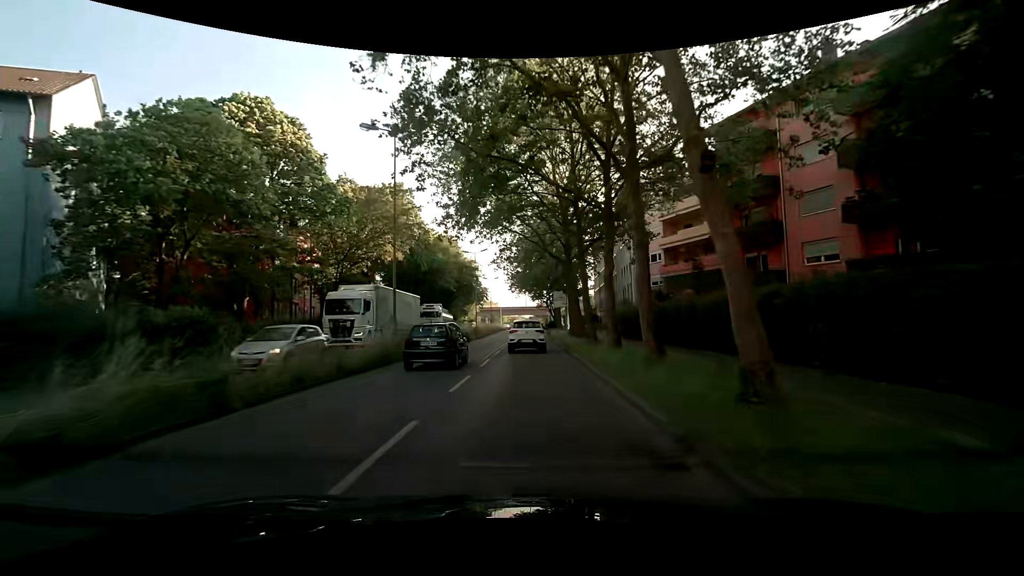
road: secondary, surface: asphalt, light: Day
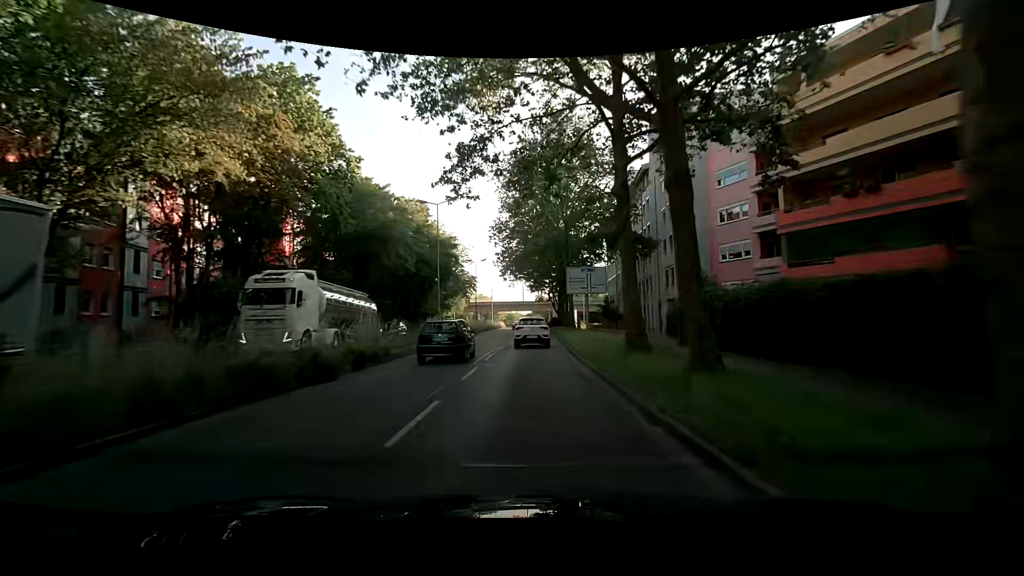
(+0.1, +22.5) m; -1°
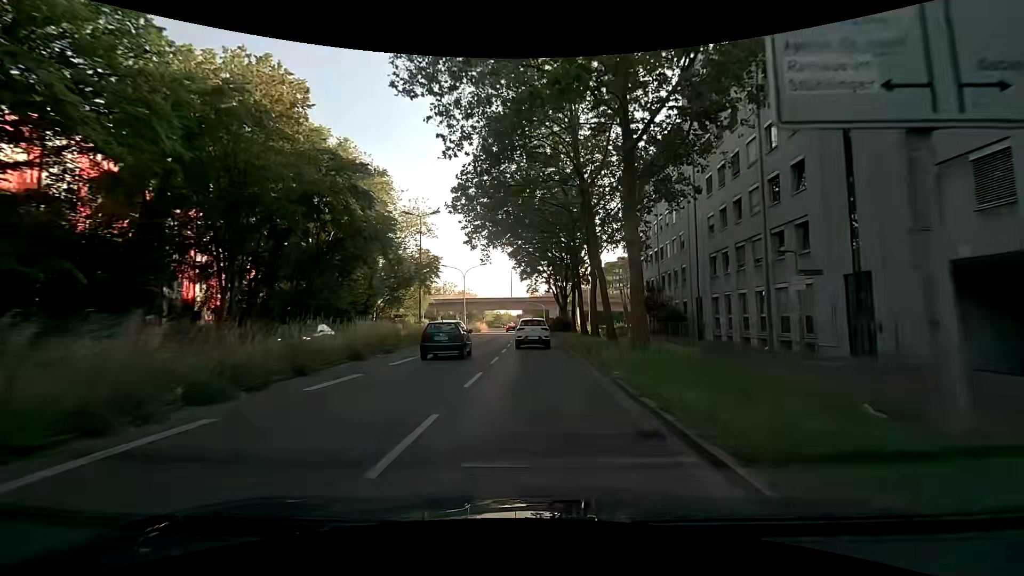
(+1.0, +30.9) m; +2°
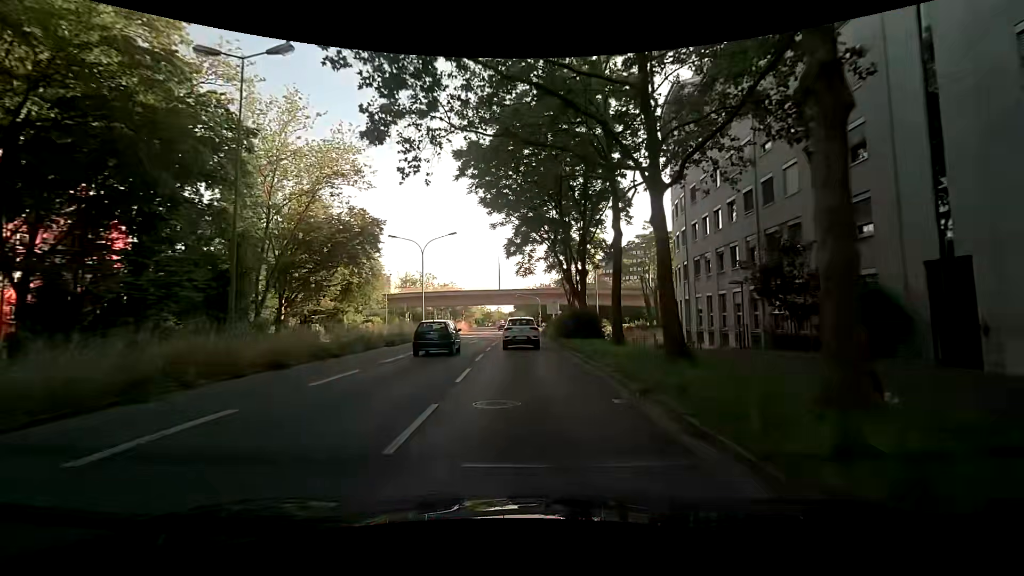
(+0.1, +23.2) m; +1°
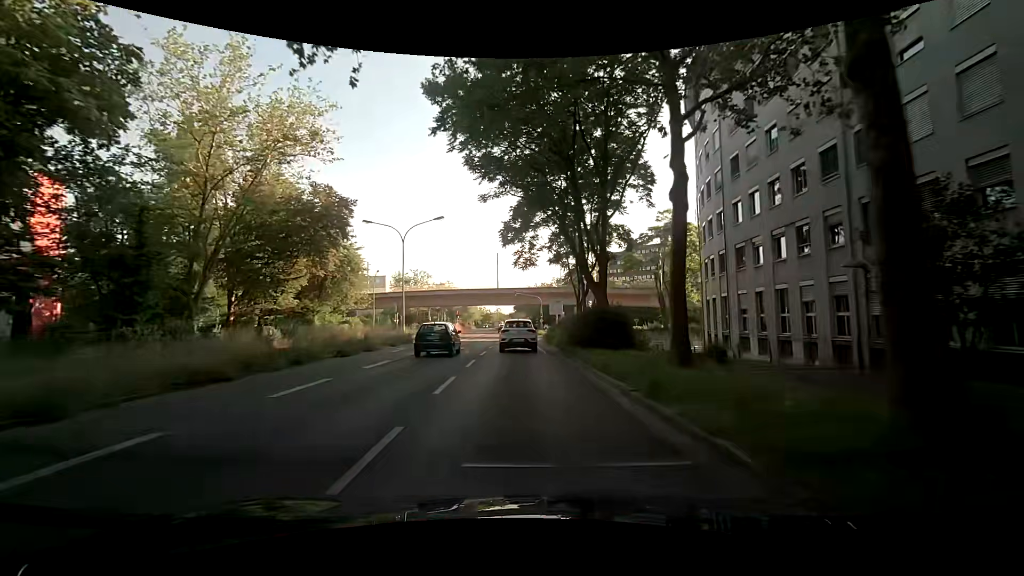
(0.0, +7.5) m; 0°
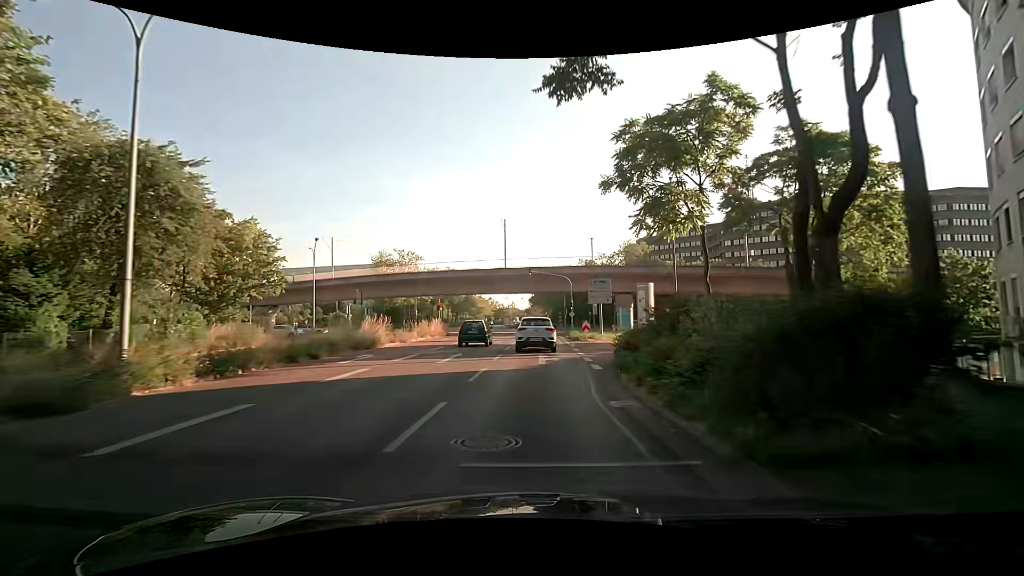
(-0.5, +28.2) m; -2°
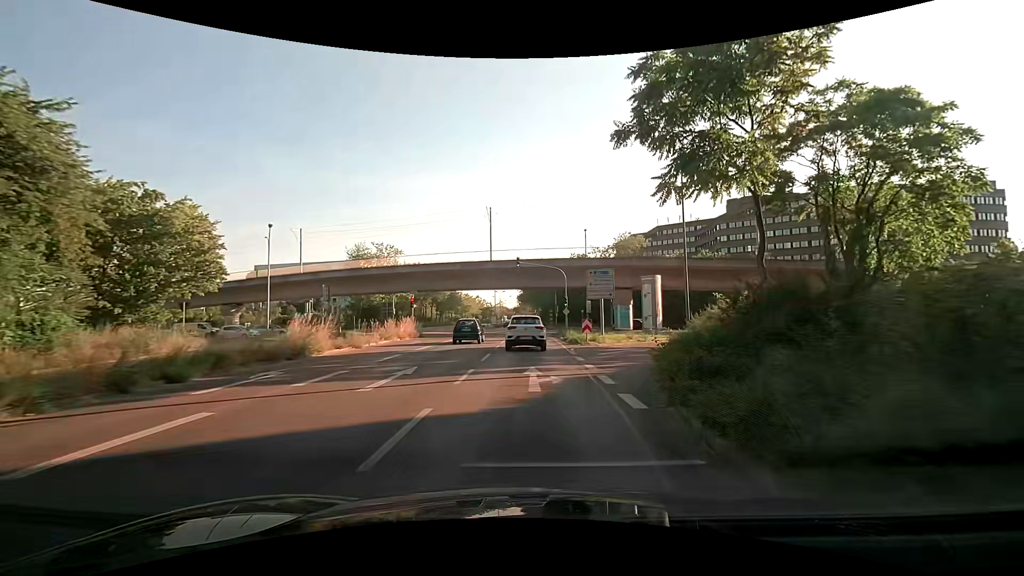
(+0.1, +6.6) m; +2°
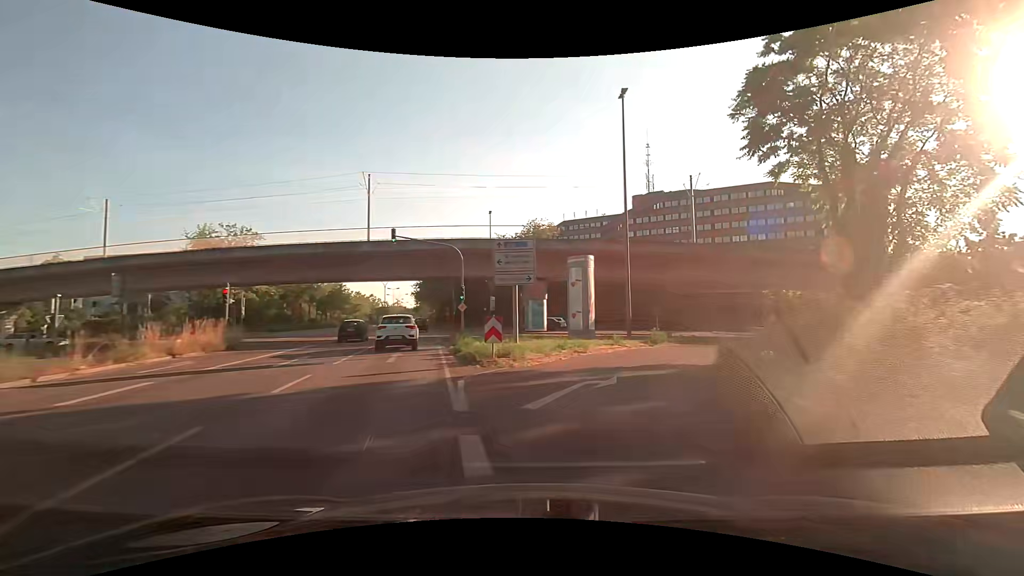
(+0.8, +12.6) m; +10°
(+1, +10) (+5, +19) (+10, +28) (+17, +35) (+26, +38) (+36, +40) (+46, +41) (+56, +42) (+66, +44) (+76, +45) m
